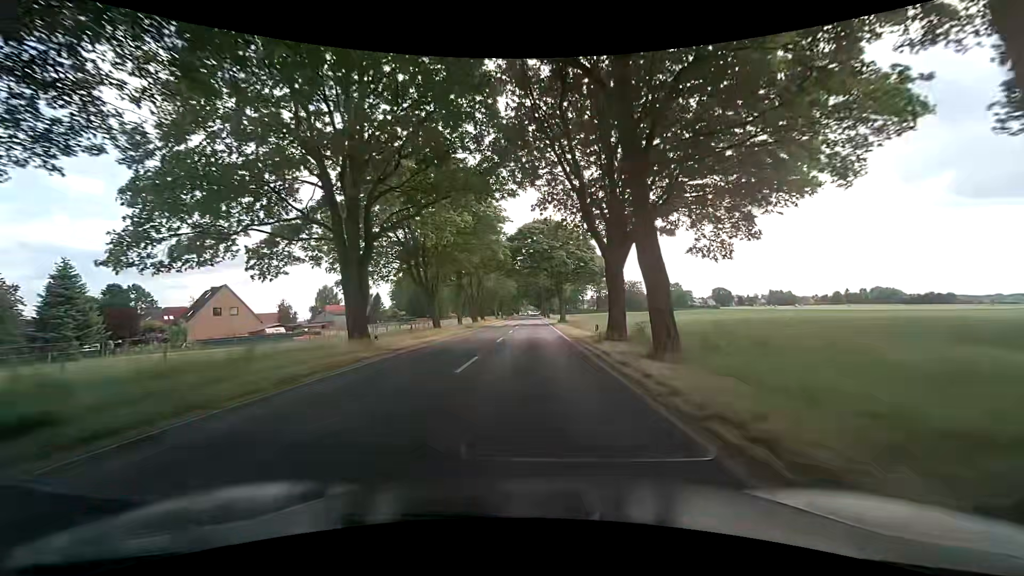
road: secondary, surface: asphalt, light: Day
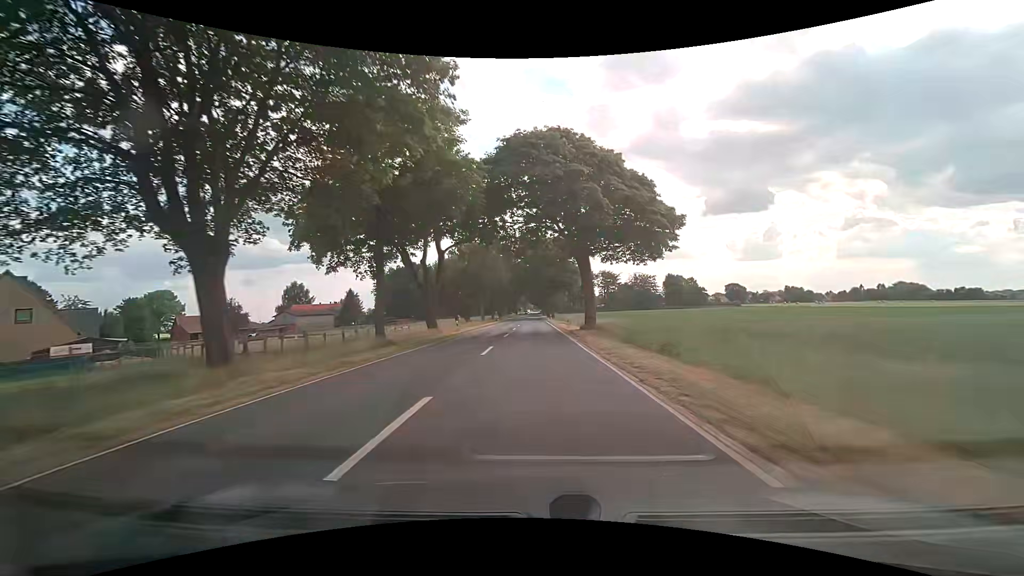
(0.0, +31.6) m; 0°
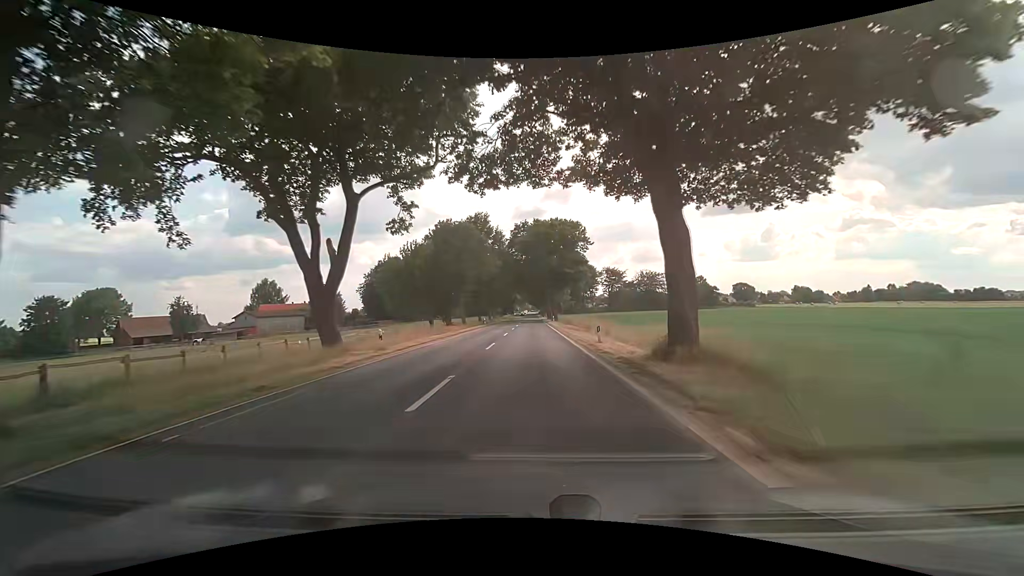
(0.0, +21.2) m; 0°
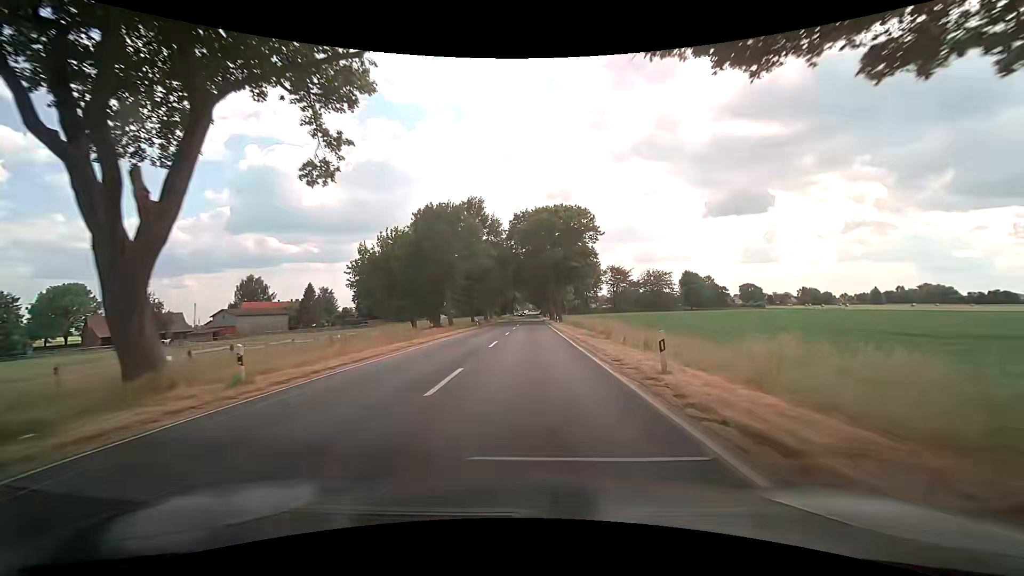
(0.0, +10.7) m; 0°
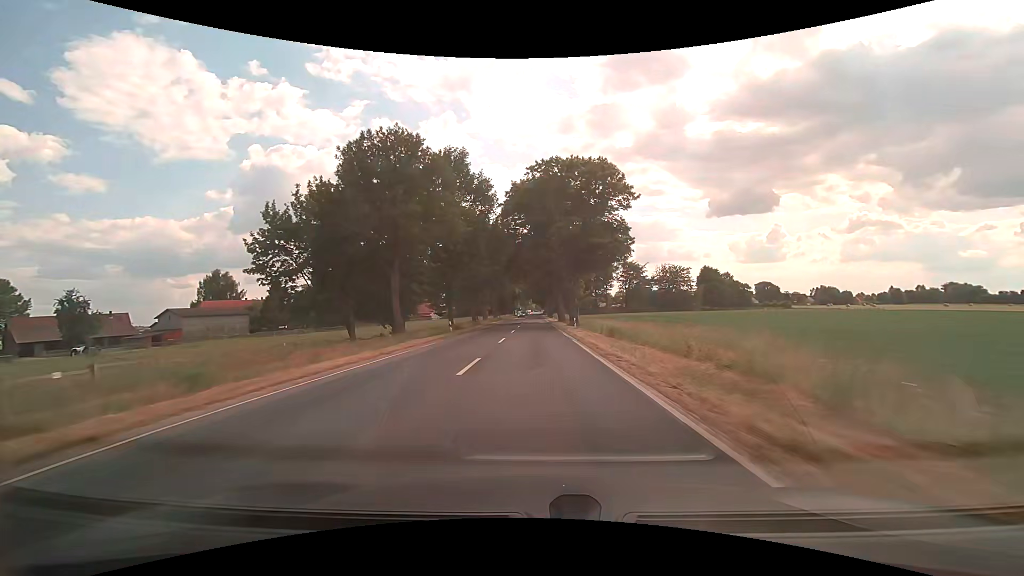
(0.0, +21.5) m; 0°
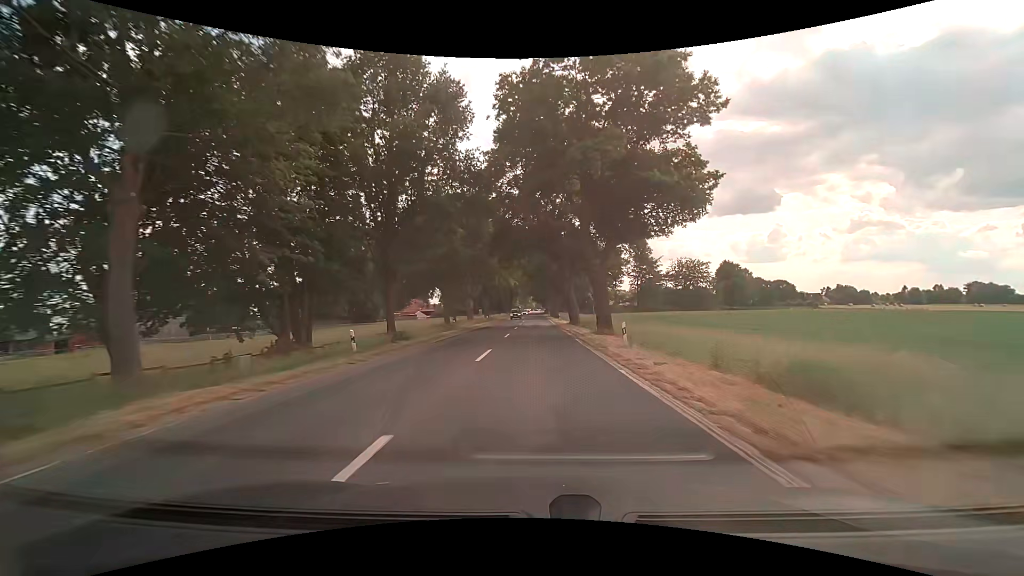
(0.0, +21.6) m; 0°
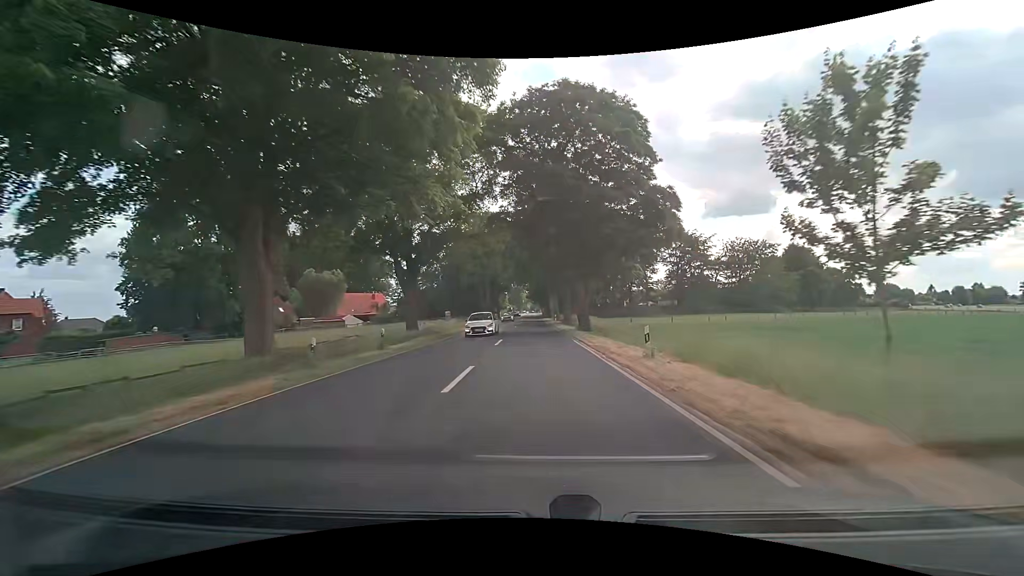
(+0.2, +53.3) m; +1°
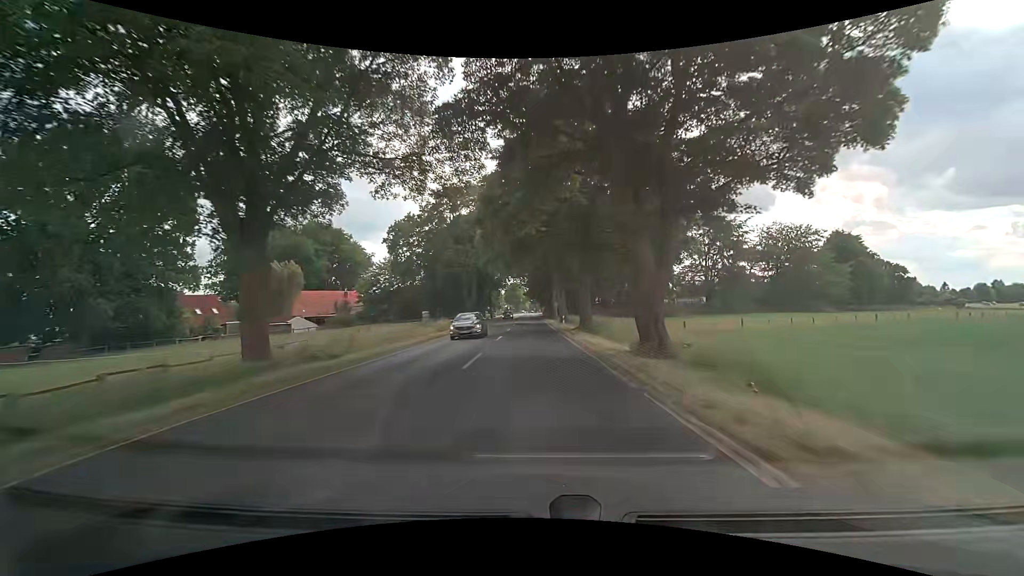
(-0.1, +20.6) m; 0°
(0, +10) (0, +20) (0, +30) (0, +40) (0, +50) (-1, +60) (-1, +70) (-1, +80) (-1, +90) (-1, +100) m
